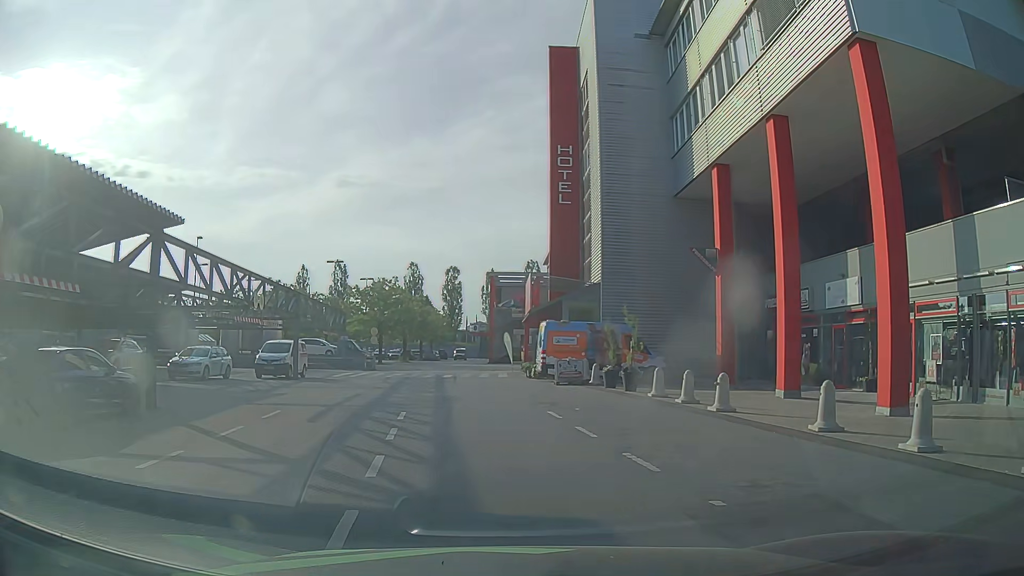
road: service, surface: asphalt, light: Day
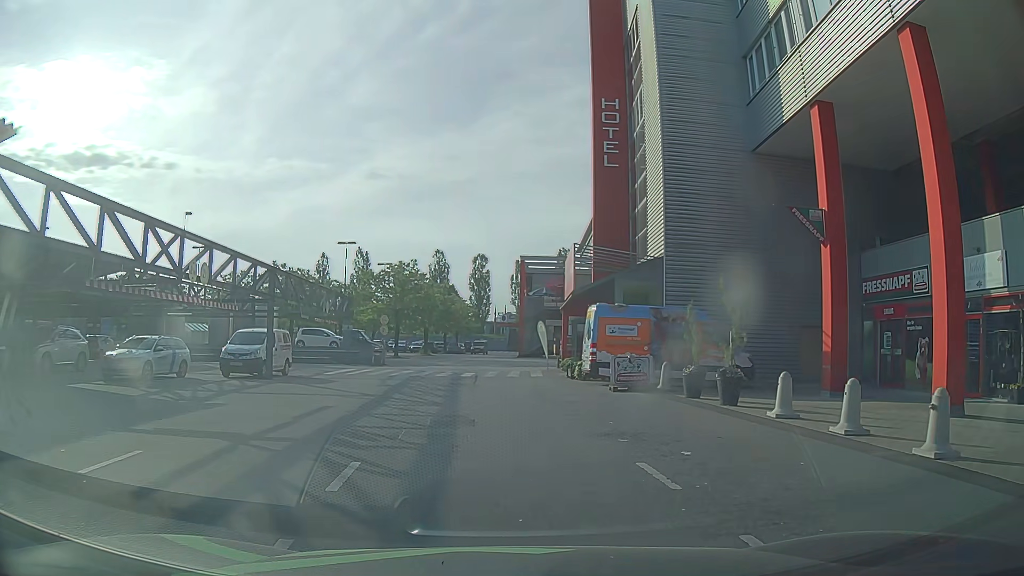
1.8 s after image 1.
(-0.1, +7.2) m; -4°
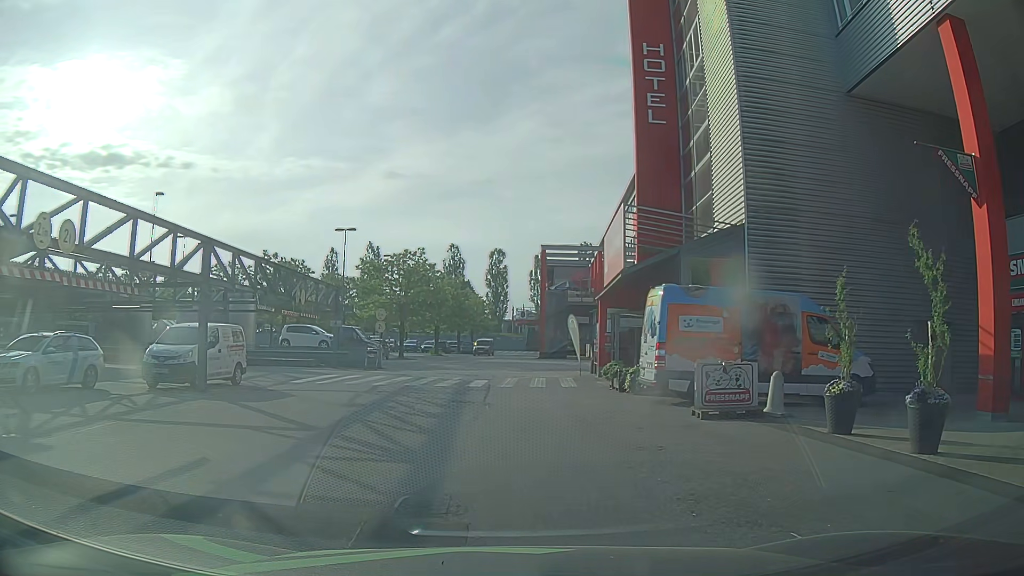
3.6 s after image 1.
(+0.1, +7.0) m; -1°
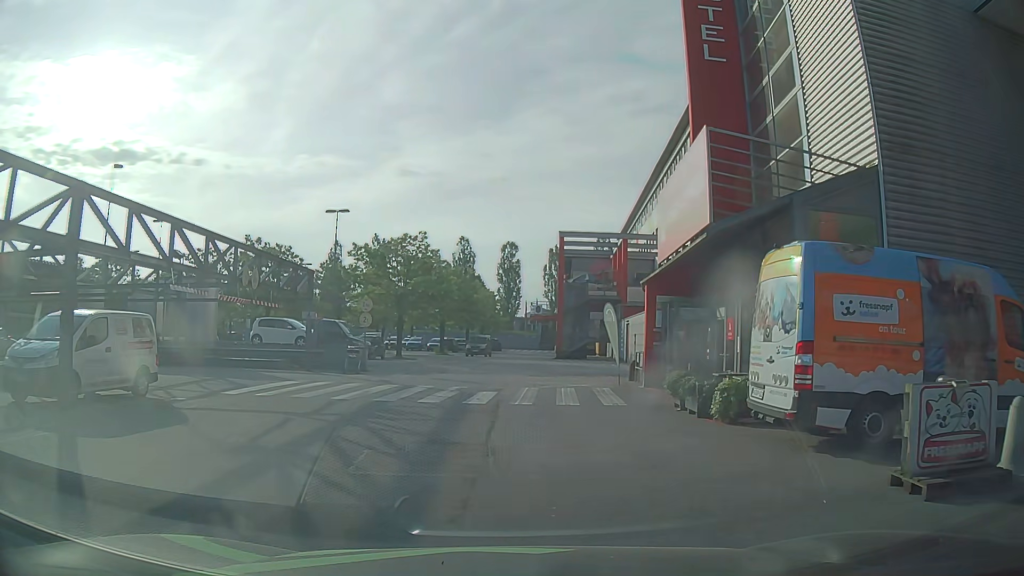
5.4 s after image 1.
(+0.1, +6.6) m; -2°
